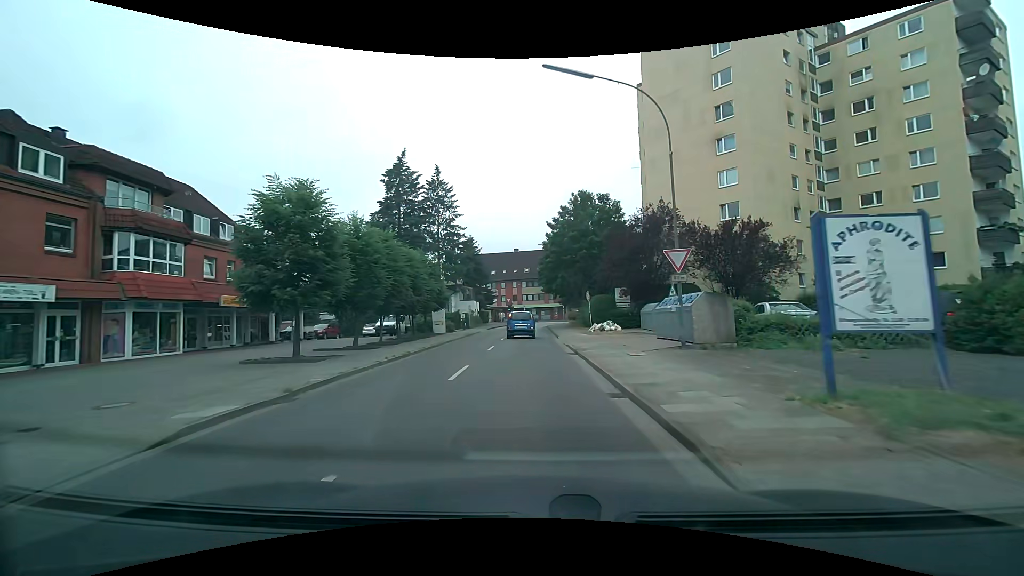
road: residential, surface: asphalt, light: Day
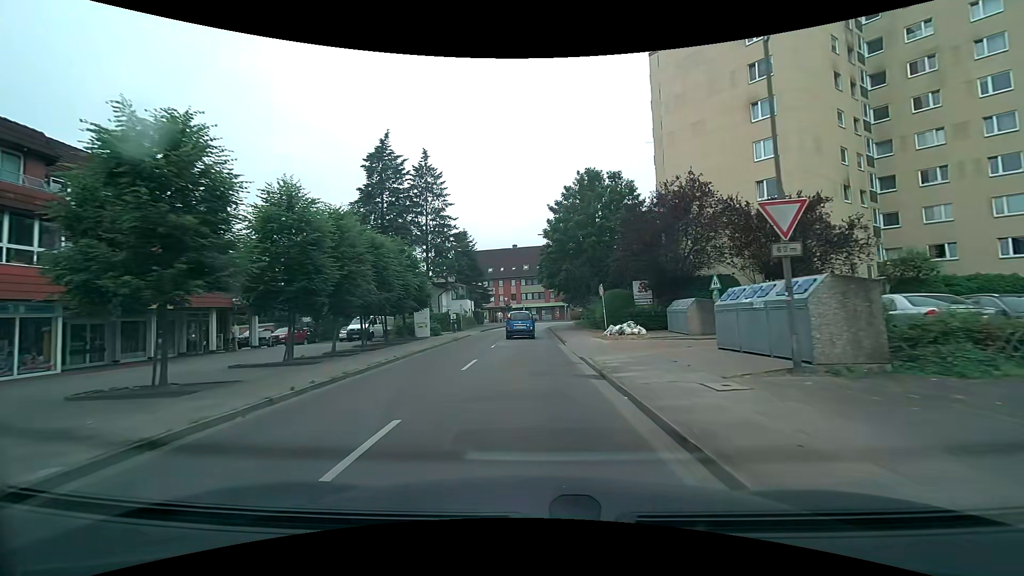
(0.0, +6.8) m; 0°
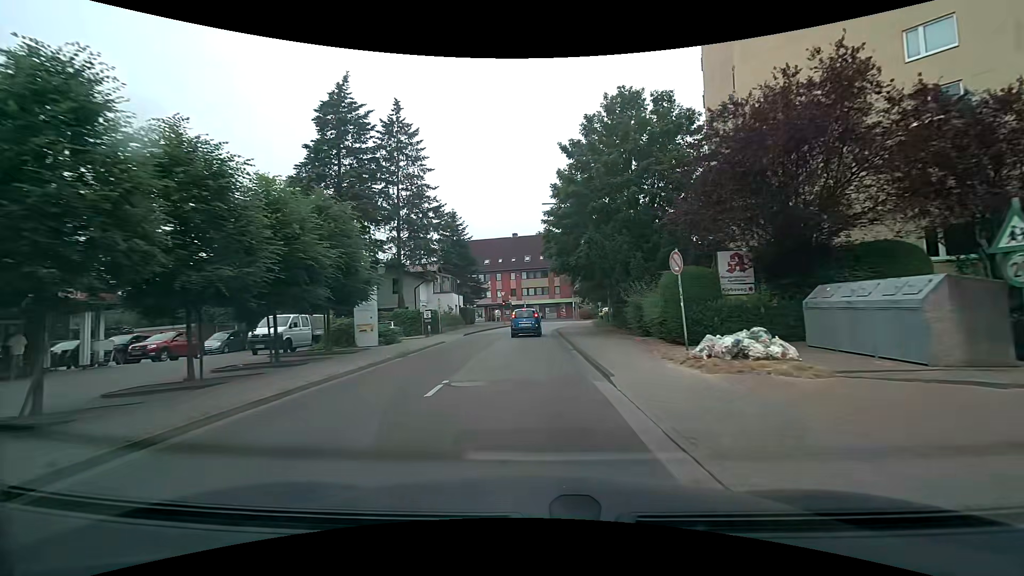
(0.0, +13.4) m; 0°
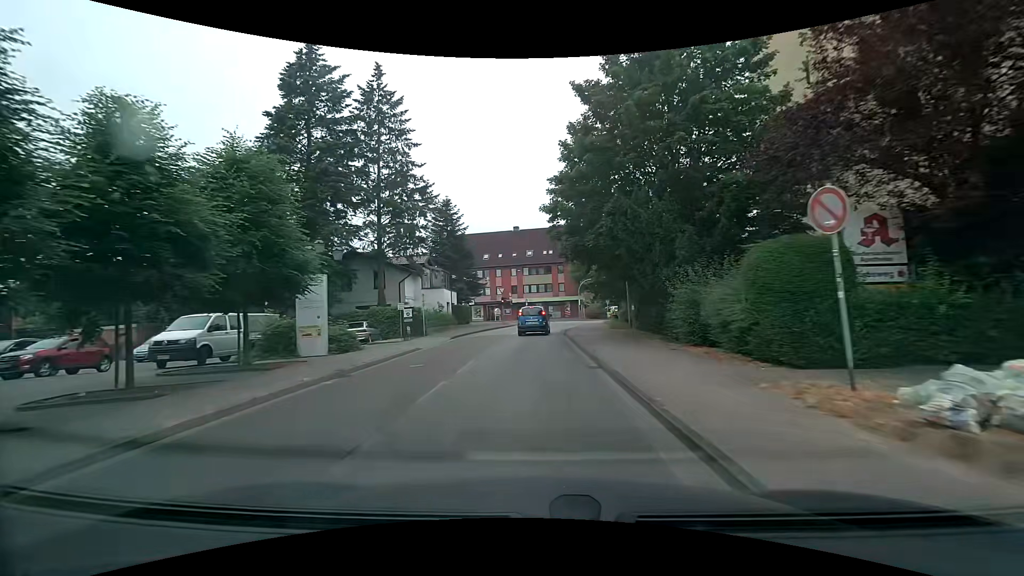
(0.0, +6.4) m; -1°
